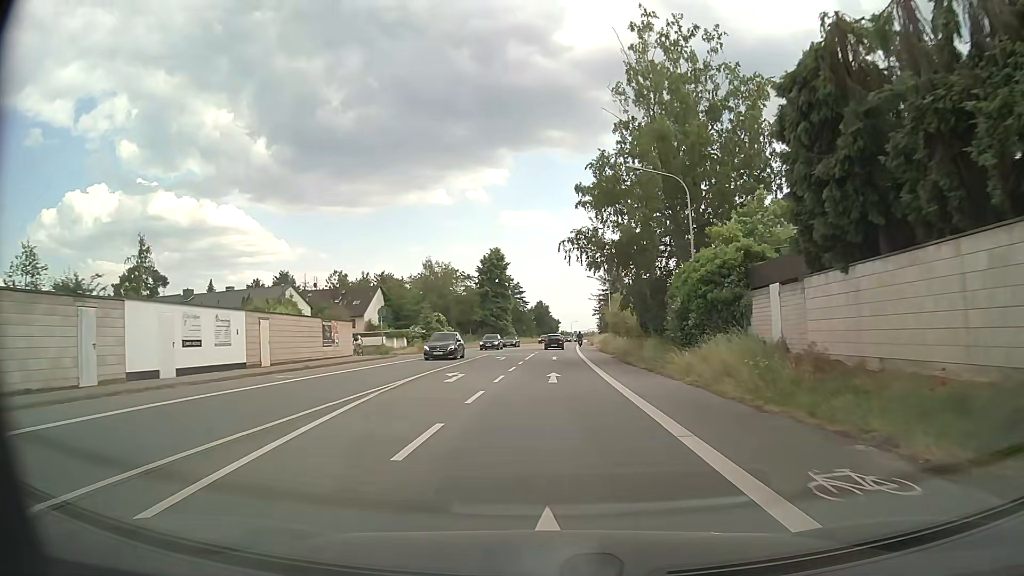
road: primary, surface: asphalt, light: Day
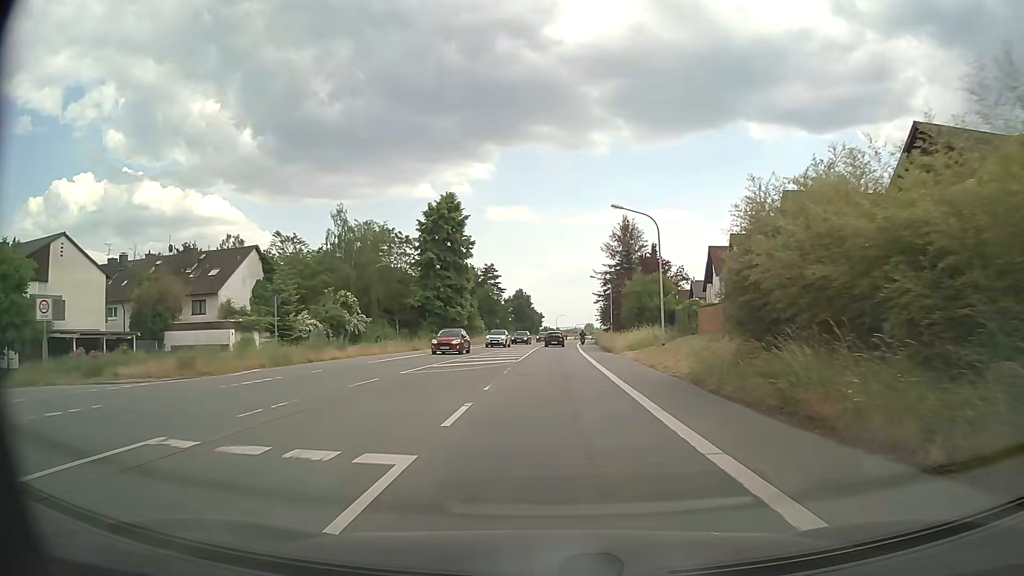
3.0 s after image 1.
(+0.3, +40.3) m; +1°
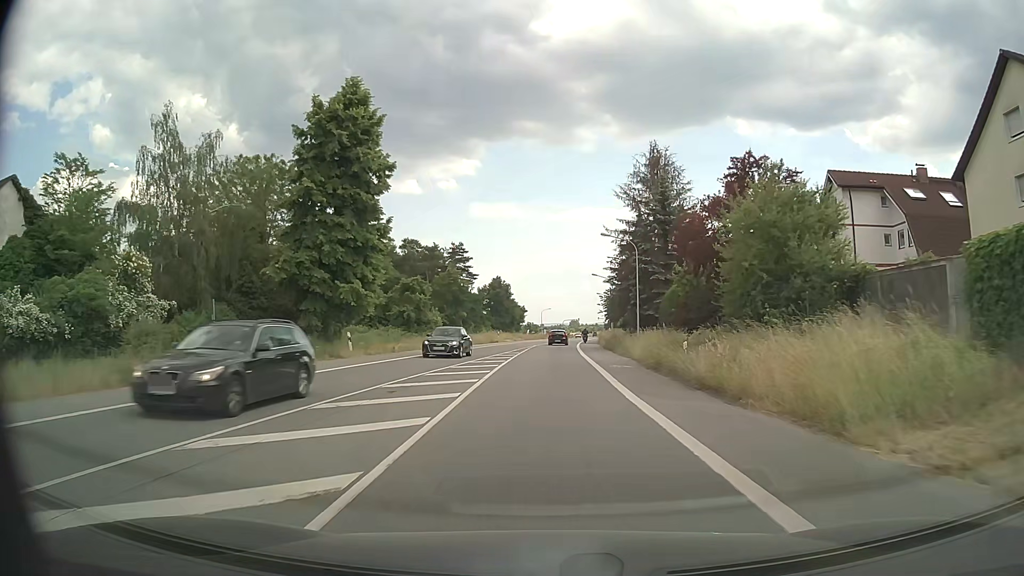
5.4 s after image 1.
(+0.4, +31.9) m; +1°
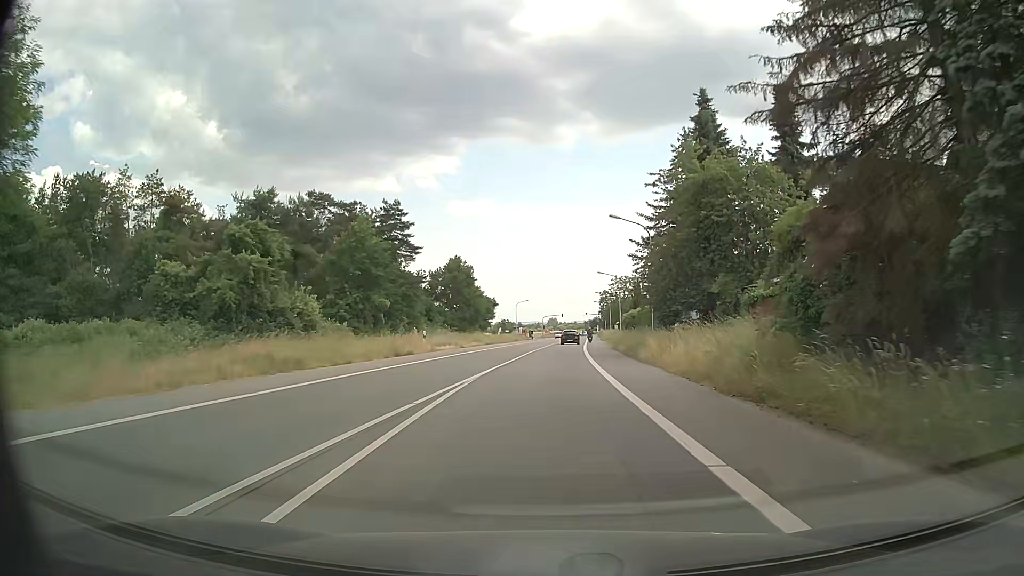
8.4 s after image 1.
(+0.5, +39.6) m; +2°
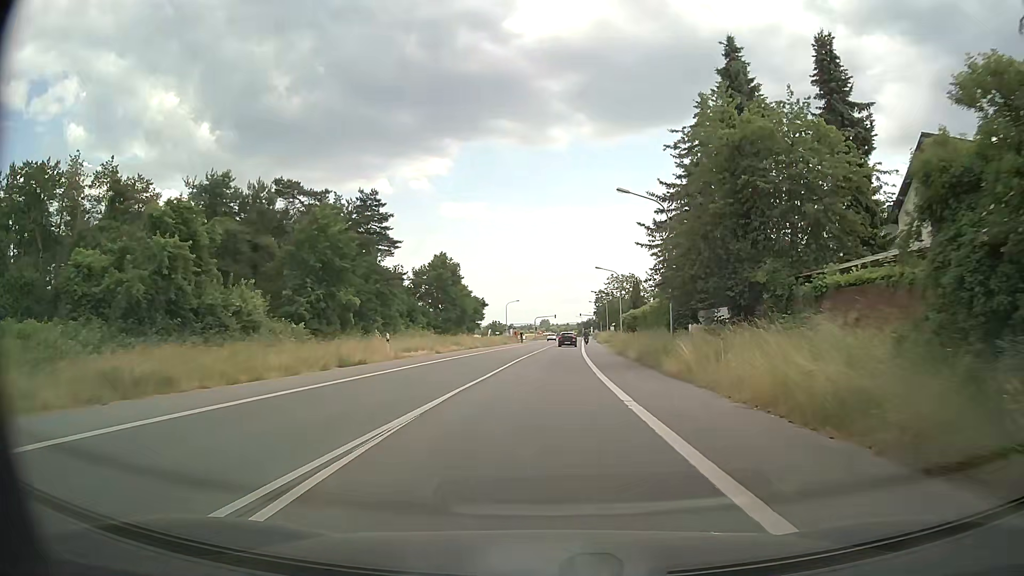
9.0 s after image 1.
(0.0, +7.9) m; 0°
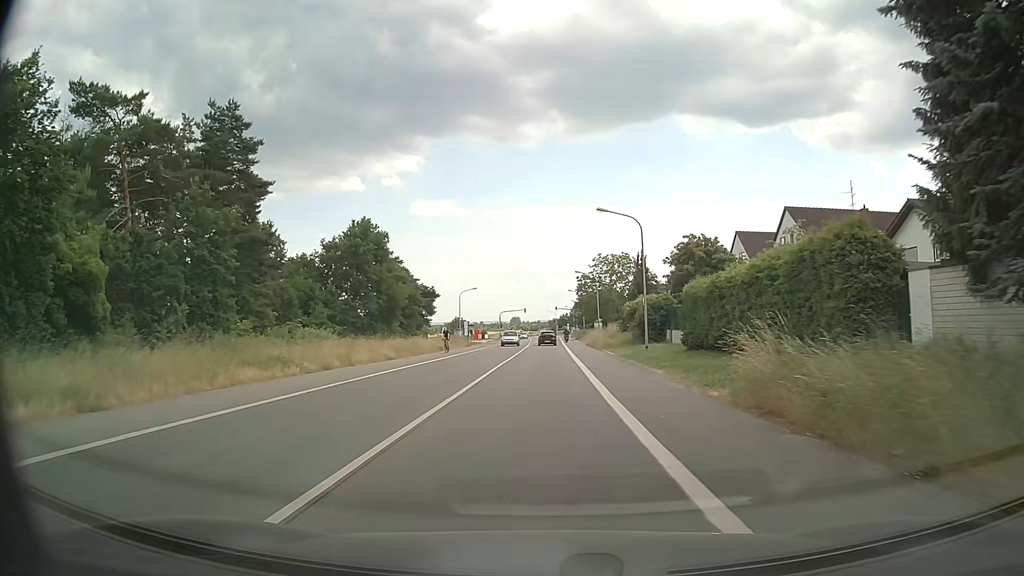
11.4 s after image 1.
(+0.7, +31.6) m; +2°
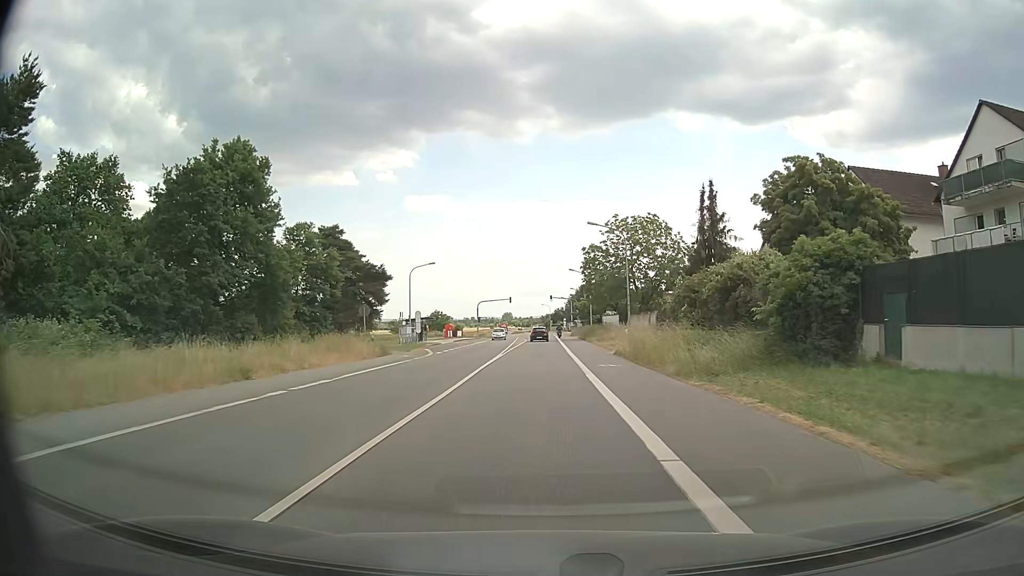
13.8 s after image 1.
(+0.4, +31.8) m; +1°
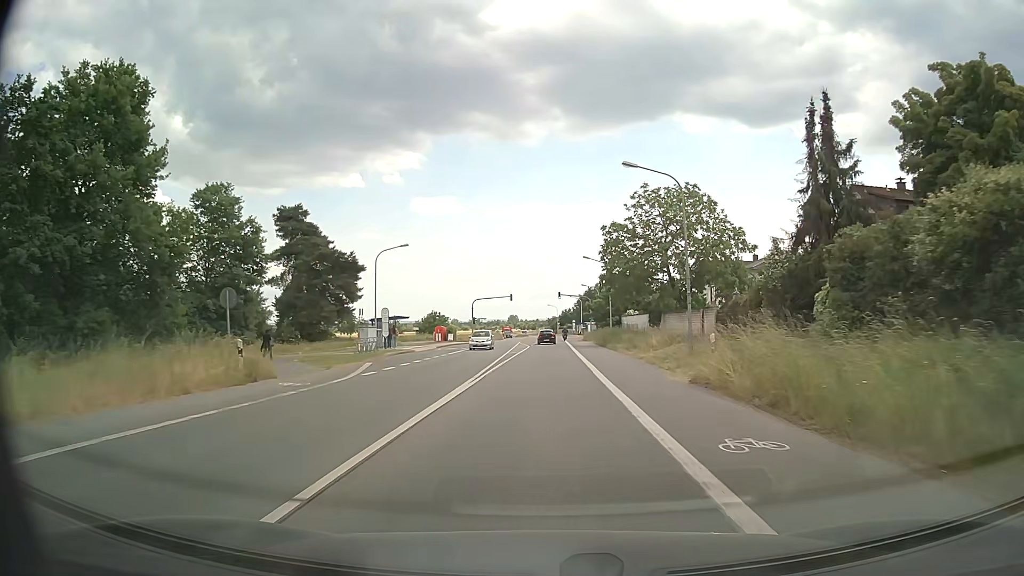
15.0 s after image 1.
(-0.1, +16.0) m; 0°
(0, +10) (0, +20) (0, +30) (0, +40) (0, +50) (0, +60) (0, +70) (+1, +80) (+1, +90) (+1, +100) m
